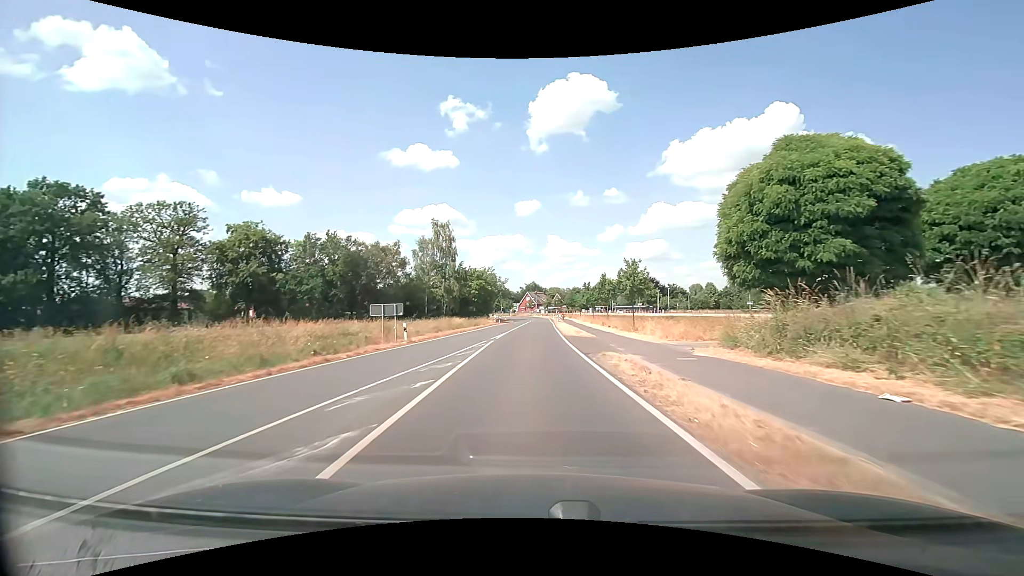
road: secondary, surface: asphalt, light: Day
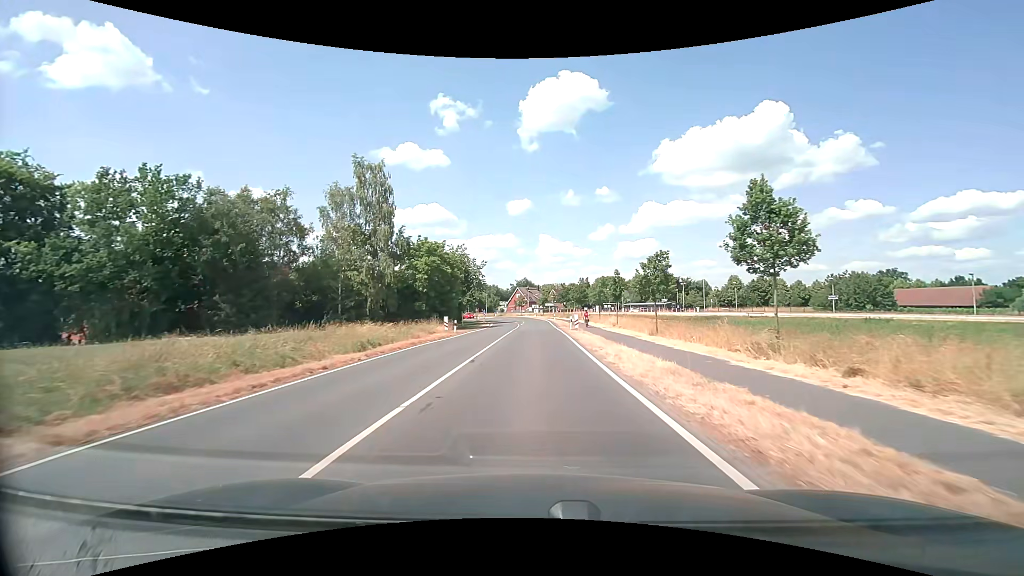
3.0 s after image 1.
(+0.1, +37.9) m; +1°
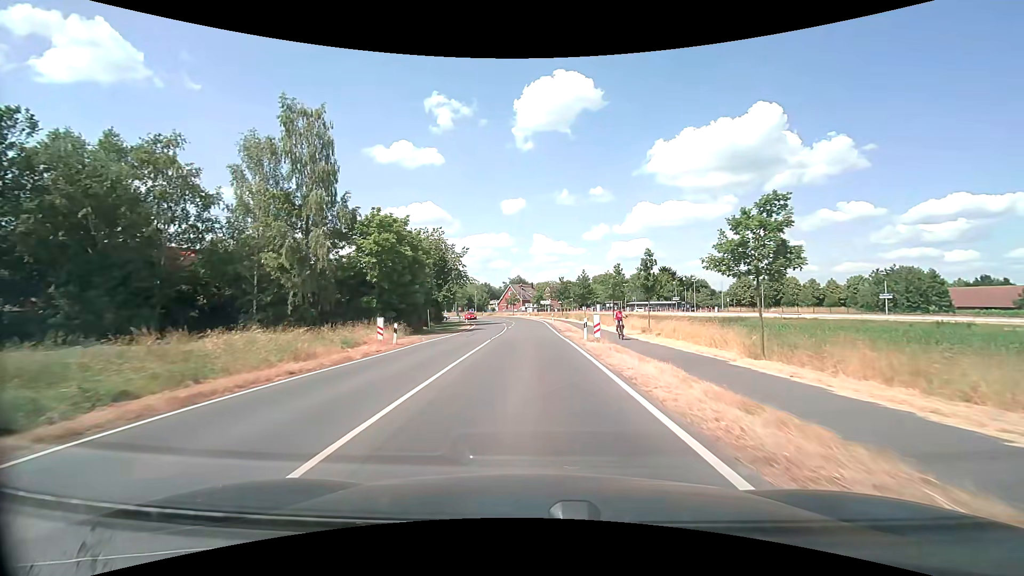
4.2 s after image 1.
(+0.1, +15.0) m; +1°
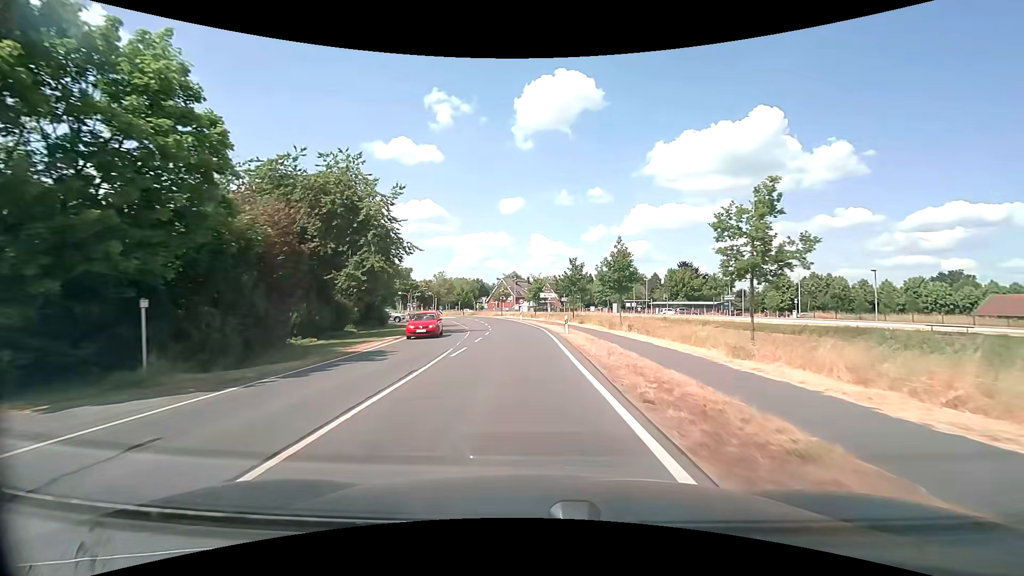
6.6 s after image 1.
(+0.2, +30.0) m; 0°
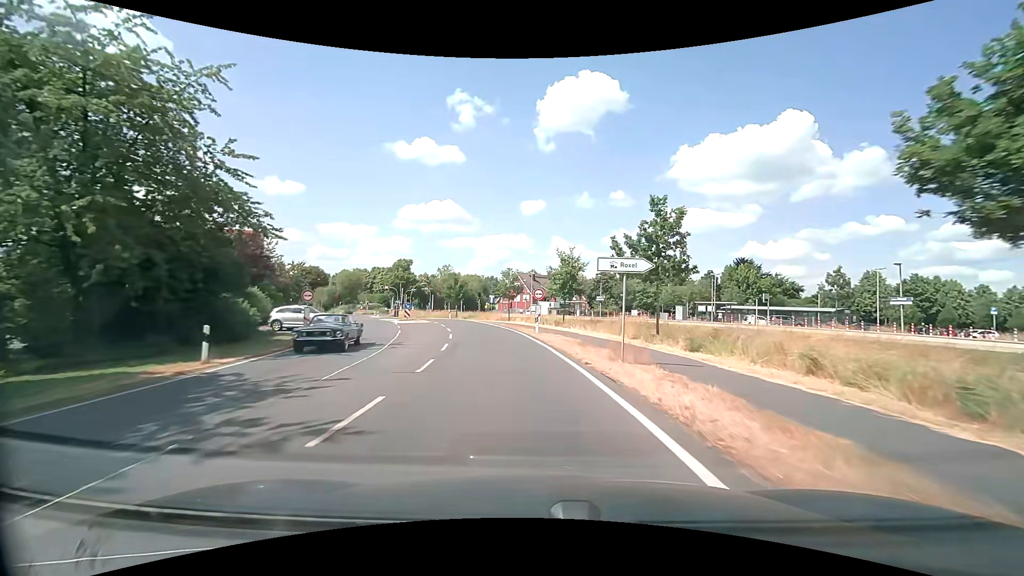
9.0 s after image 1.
(-0.2, +29.6) m; -2°
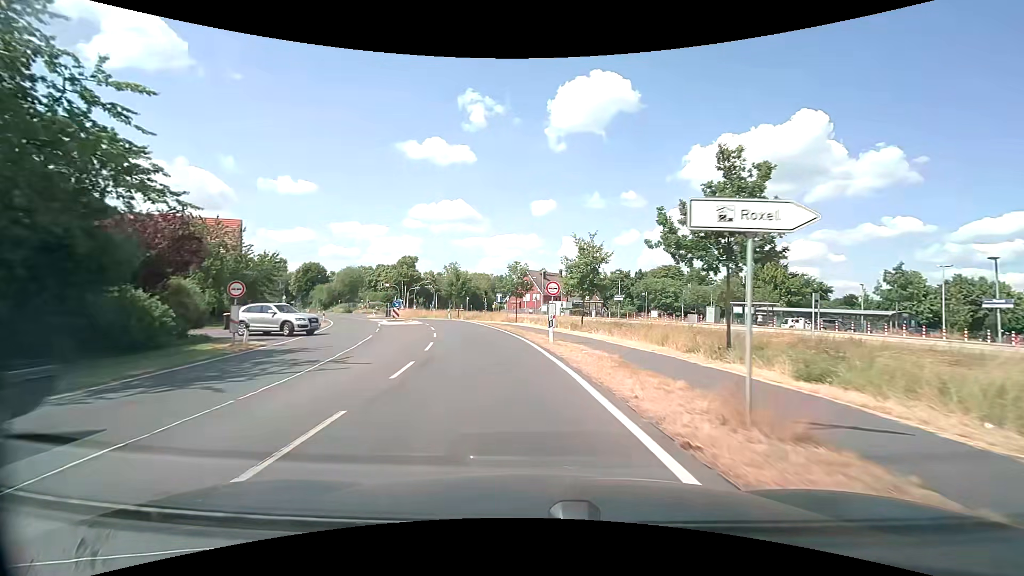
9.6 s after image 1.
(0.0, +7.1) m; -1°
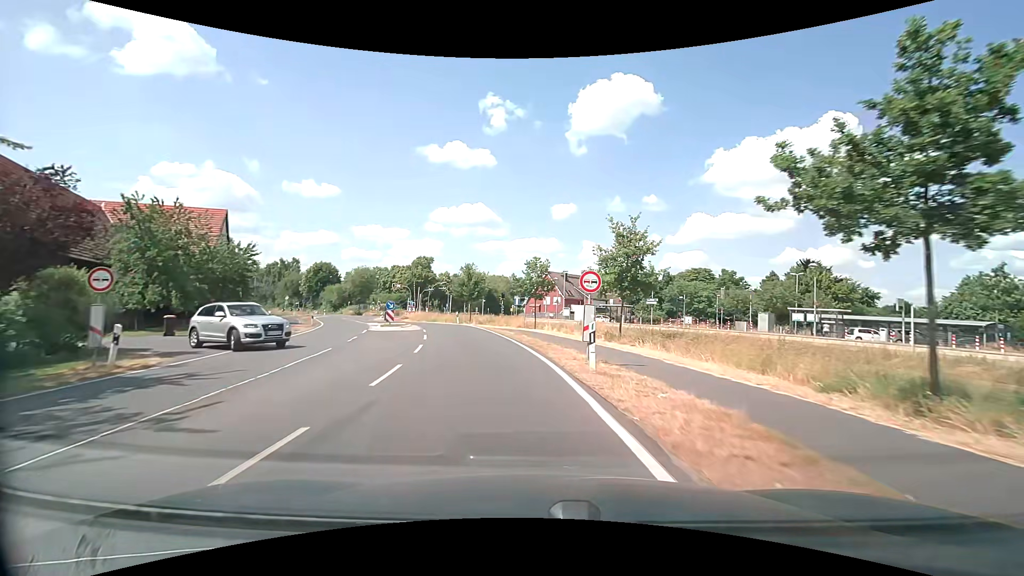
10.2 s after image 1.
(-0.1, +7.0) m; -3°
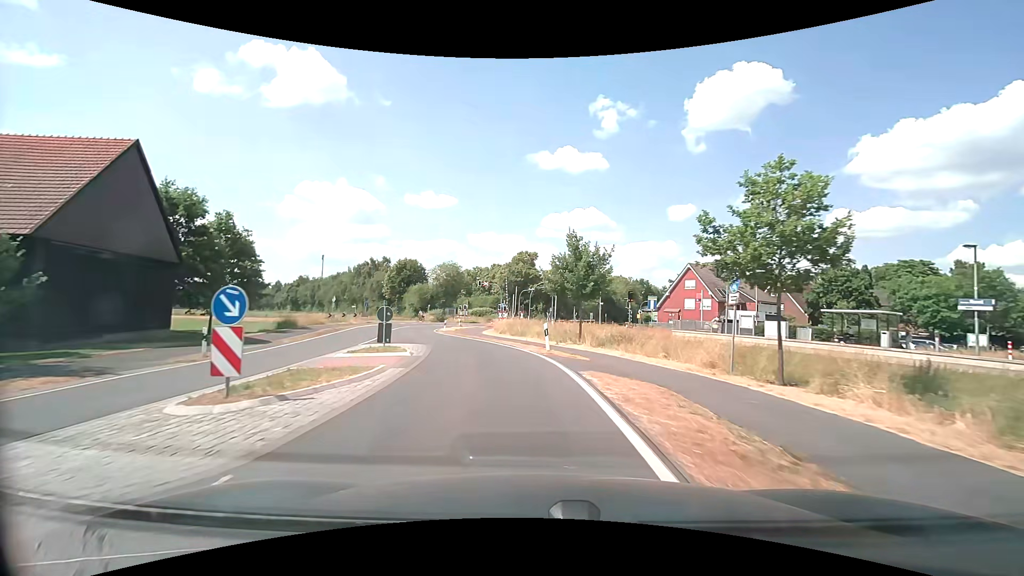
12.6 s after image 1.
(-2.4, +25.9) m; -12°
(0, +10) (-2, +20) (-5, +30) (-8, +39) (-11, +48) (-13, +58) (-12, +68) (-7, +77) (0, +84) (+7, +90) m
